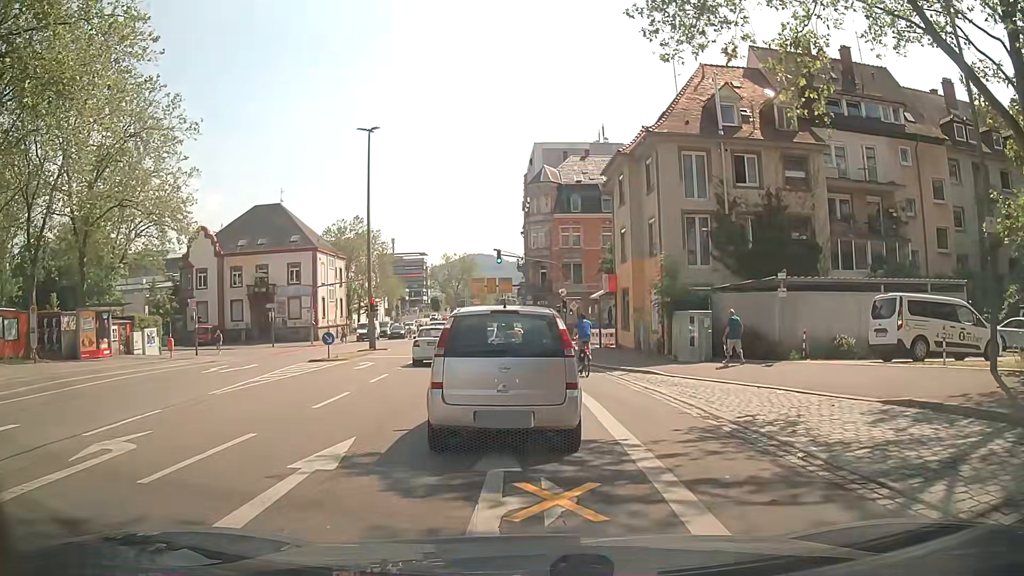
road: secondary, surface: asphalt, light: Day
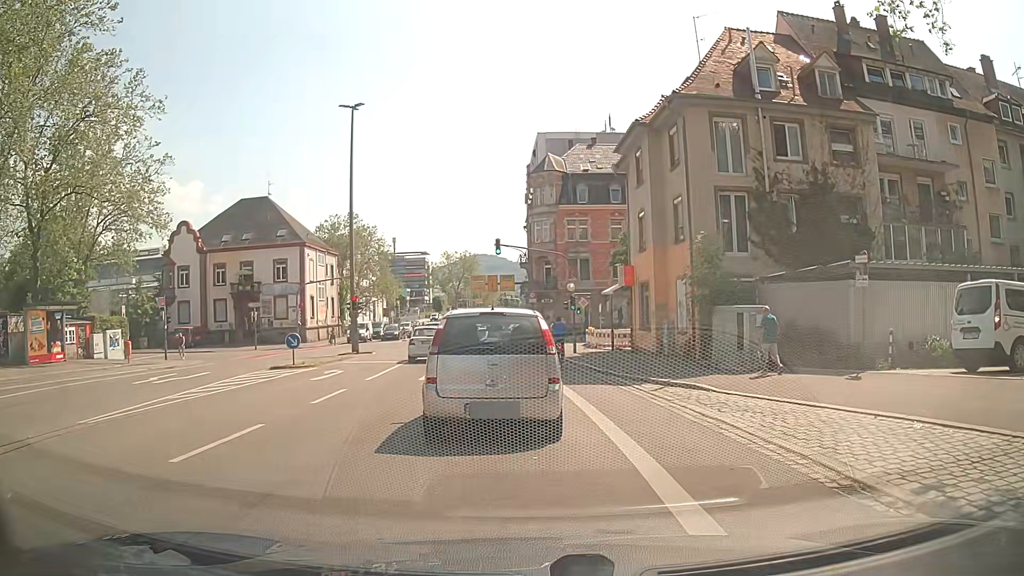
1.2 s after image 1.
(+0.1, +5.2) m; +1°
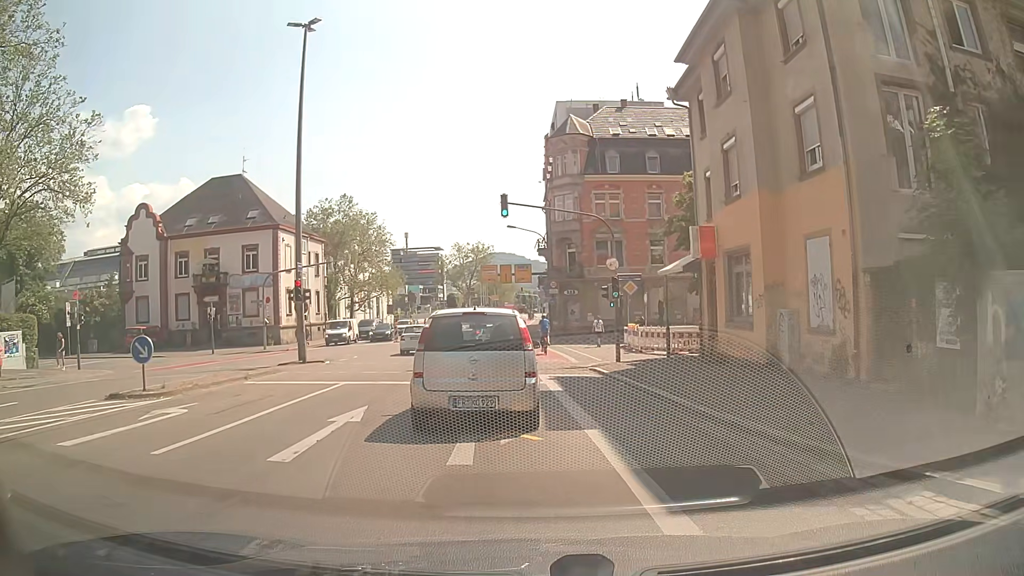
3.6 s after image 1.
(-0.2, +11.8) m; -2°
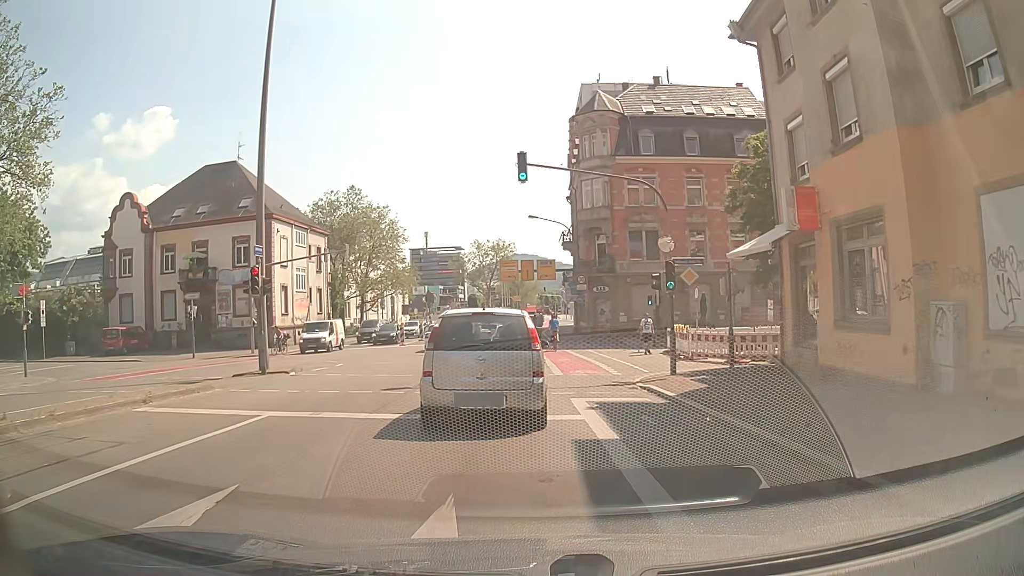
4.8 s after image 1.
(-0.1, +6.2) m; -2°
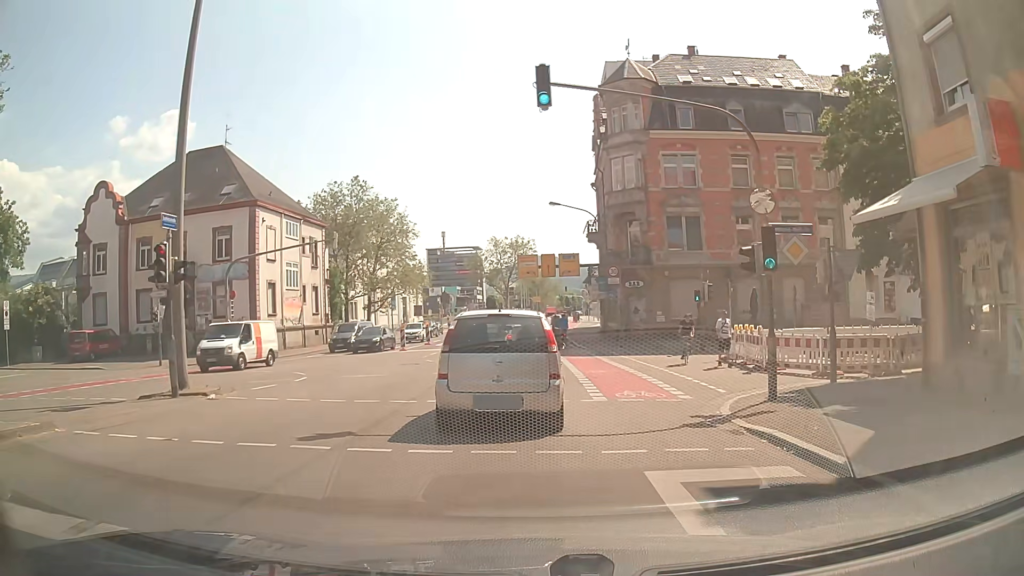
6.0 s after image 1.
(-0.1, +6.6) m; -1°
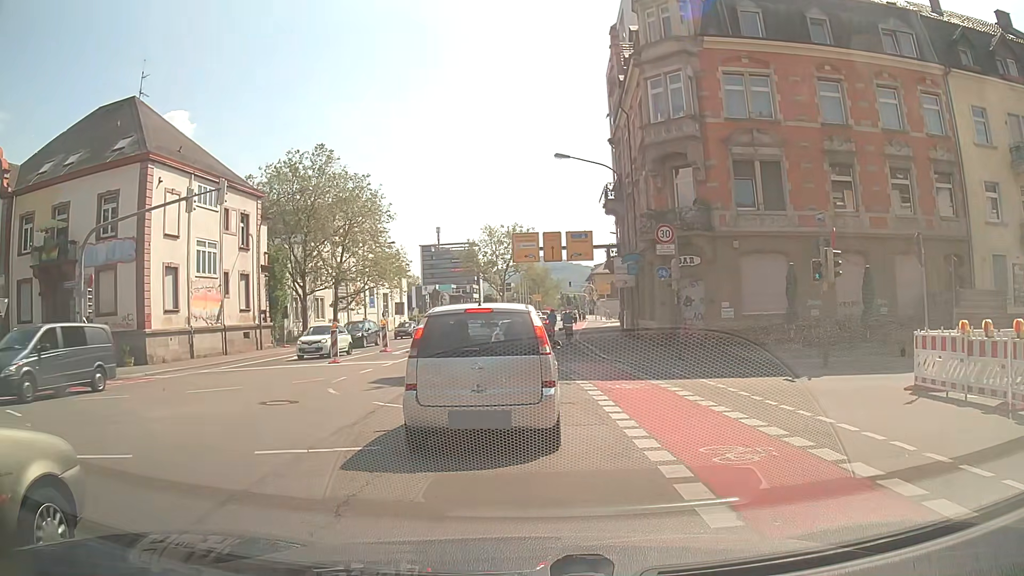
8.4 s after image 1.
(-0.2, +13.6) m; 0°
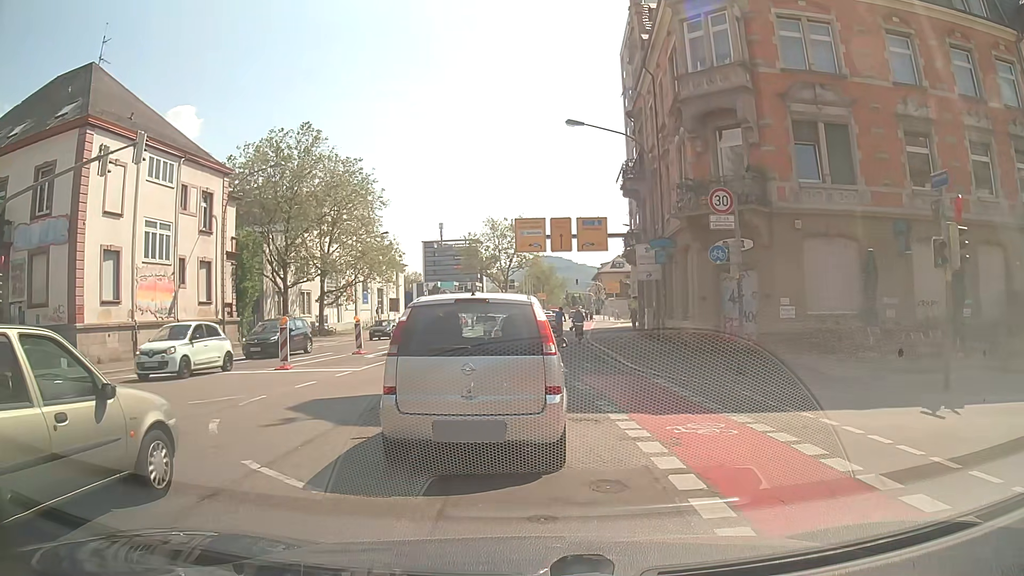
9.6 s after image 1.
(-0.1, +5.7) m; -1°
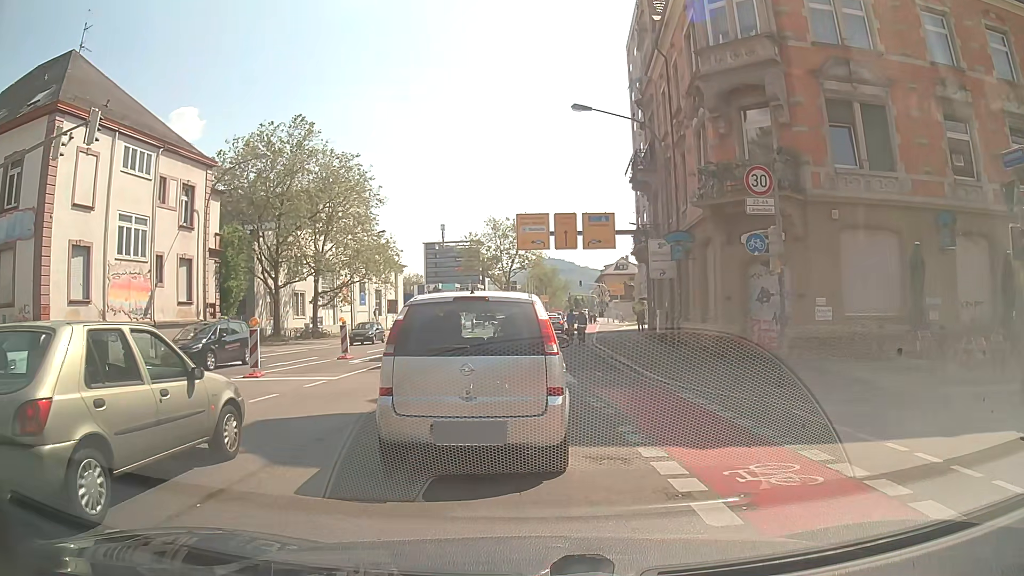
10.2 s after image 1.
(0.0, +2.4) m; -1°
